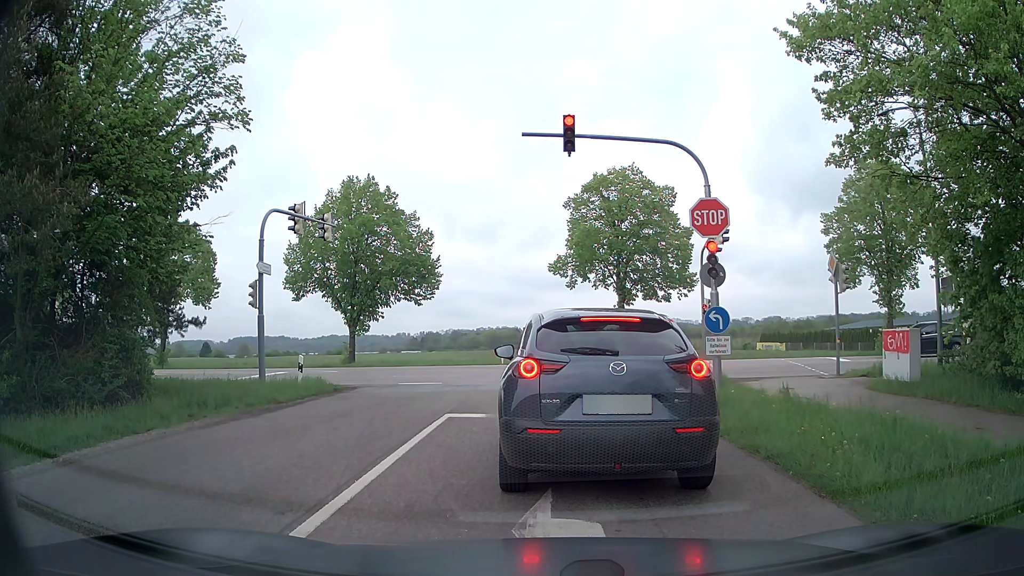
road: tertiary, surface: asphalt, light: Day
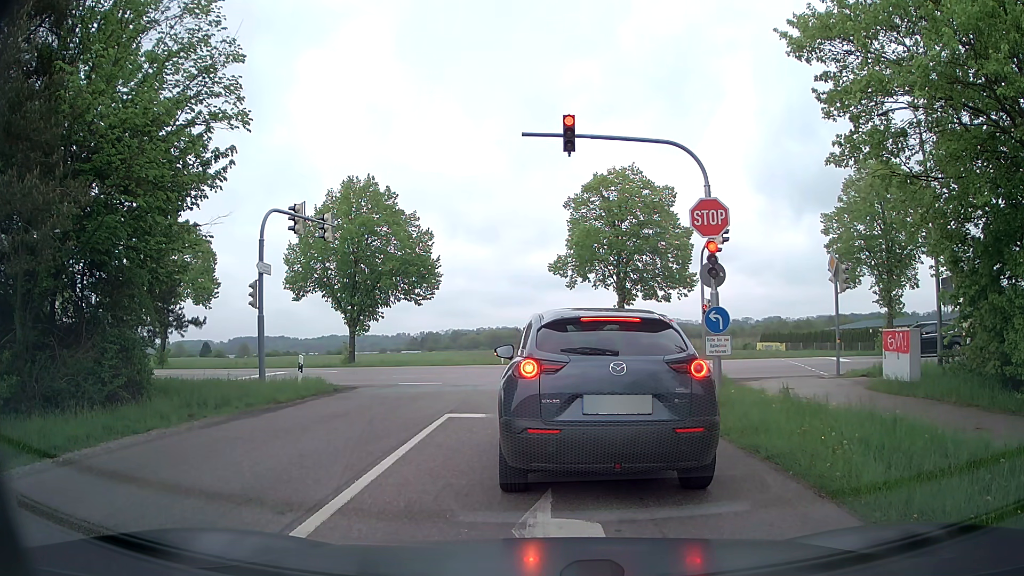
(0.0, 0.0) m; 0°
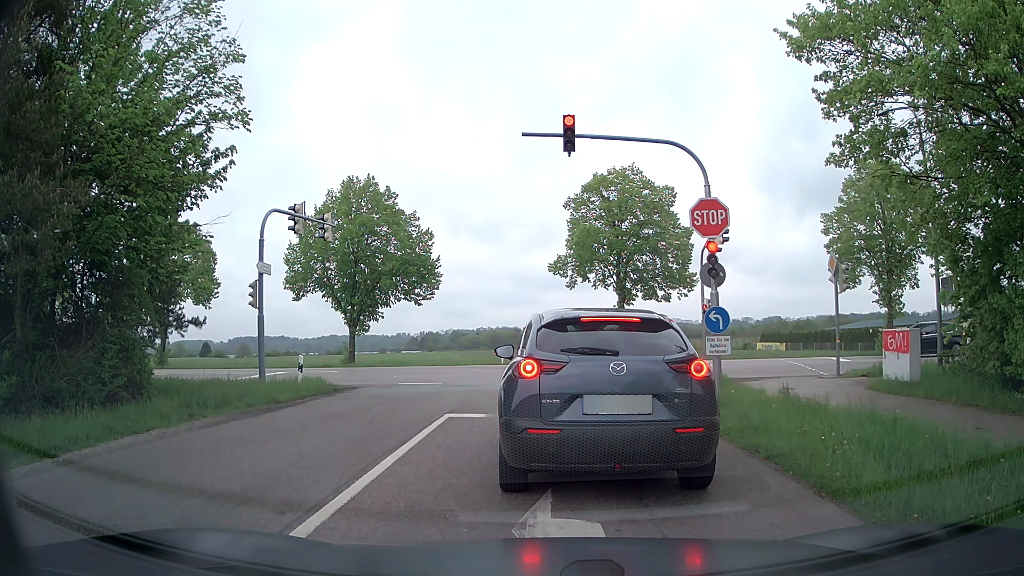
(0.0, 0.0) m; 0°
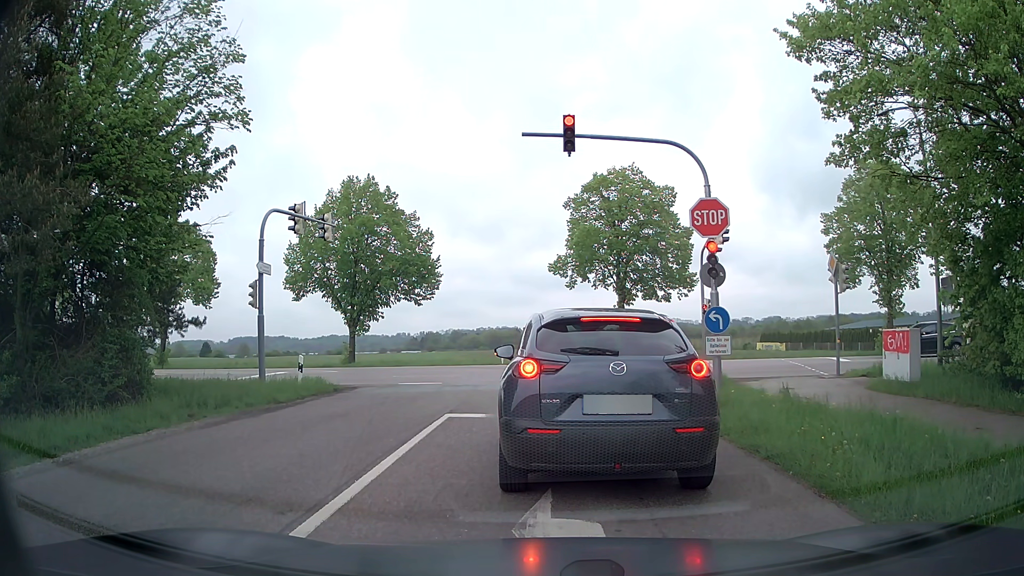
(0.0, 0.0) m; 0°
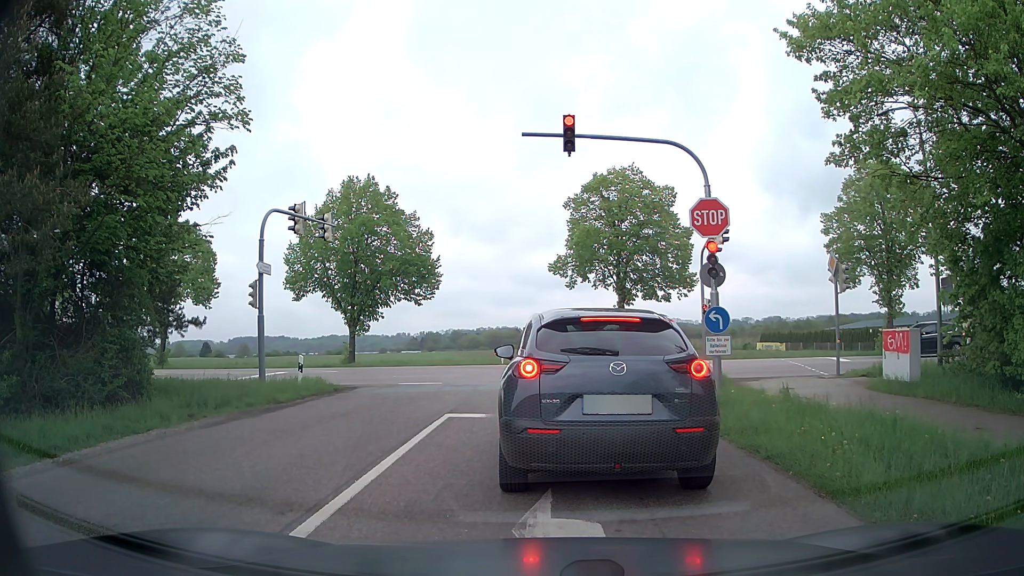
(0.0, 0.0) m; 0°
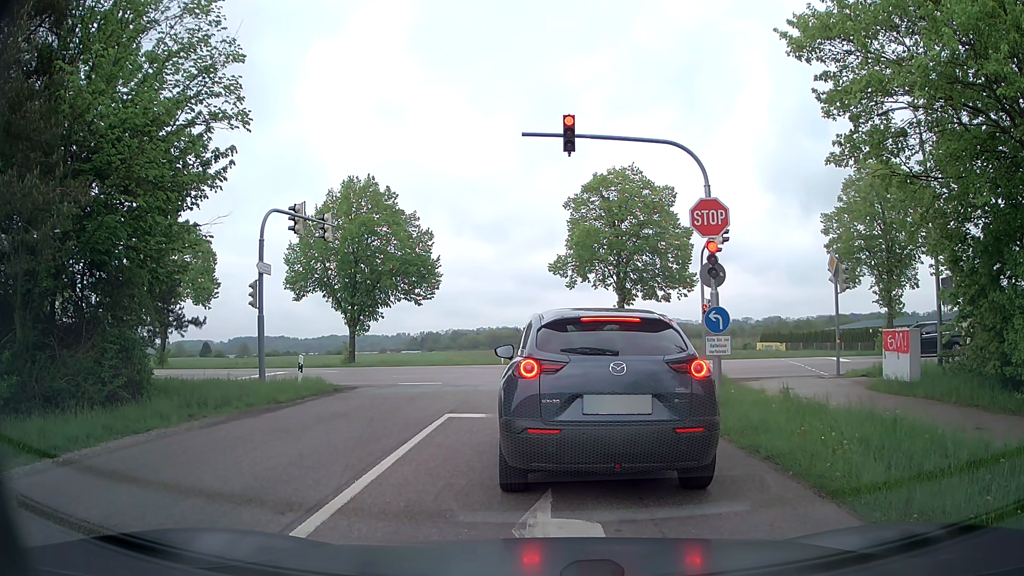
(0.0, 0.0) m; 0°
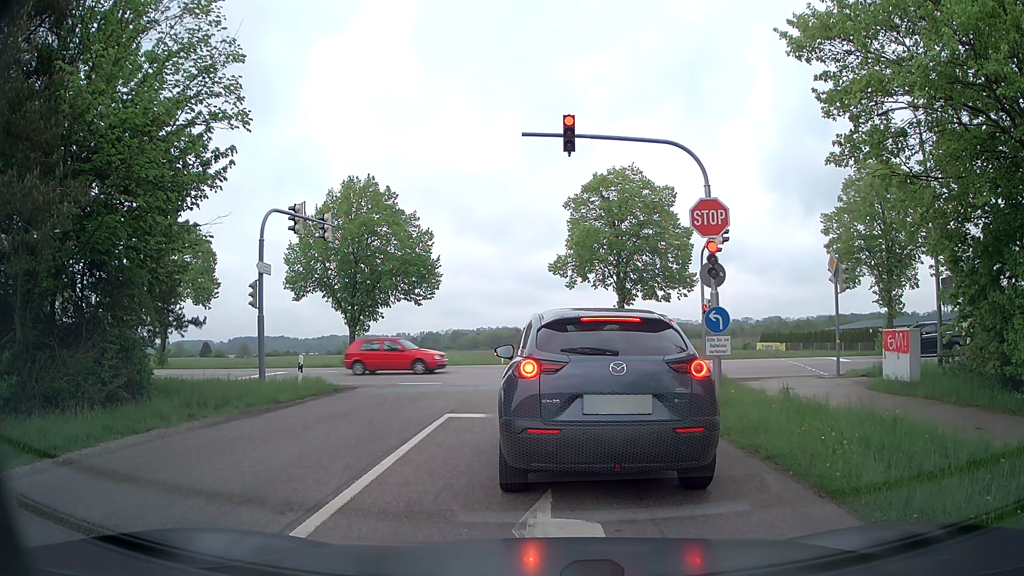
(0.0, 0.0) m; 0°
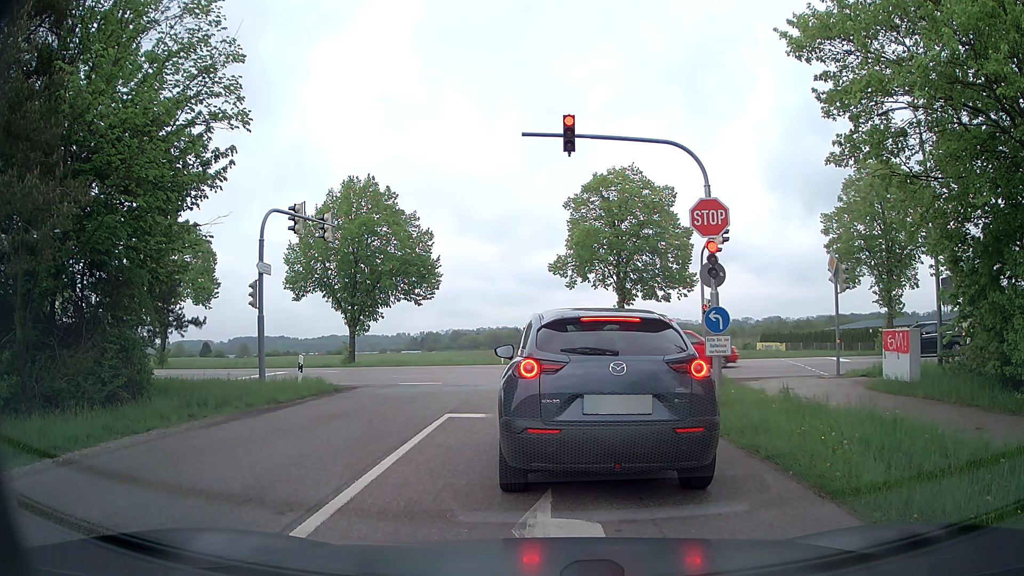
(0.0, 0.0) m; 0°
(0, +10) (0, +20) (-3, +29) (-11, +35) (-21, +38) (-31, +39) (-41, +40) (-51, +41) (-61, +42) (-70, +44) m
